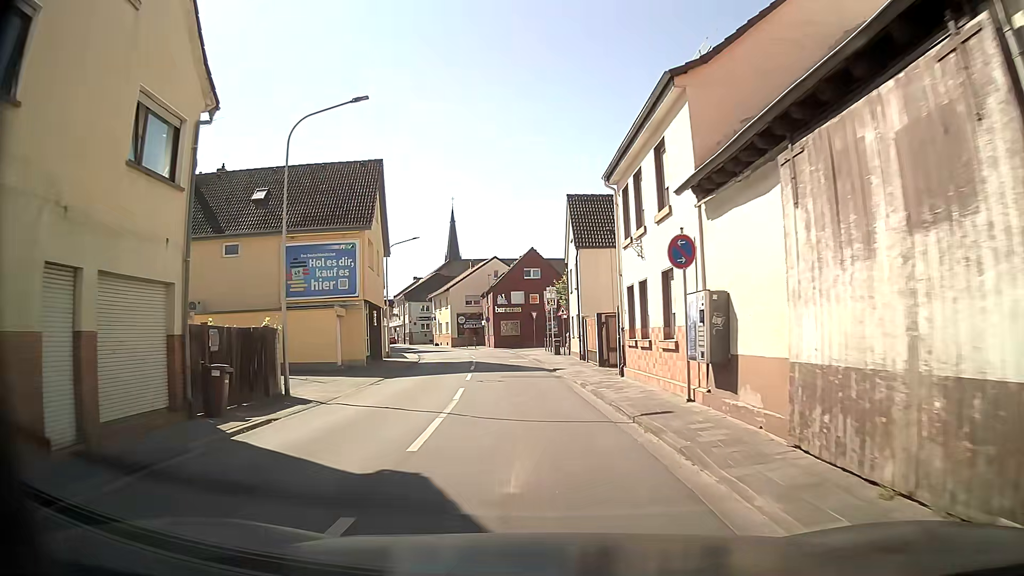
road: tertiary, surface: asphalt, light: Day
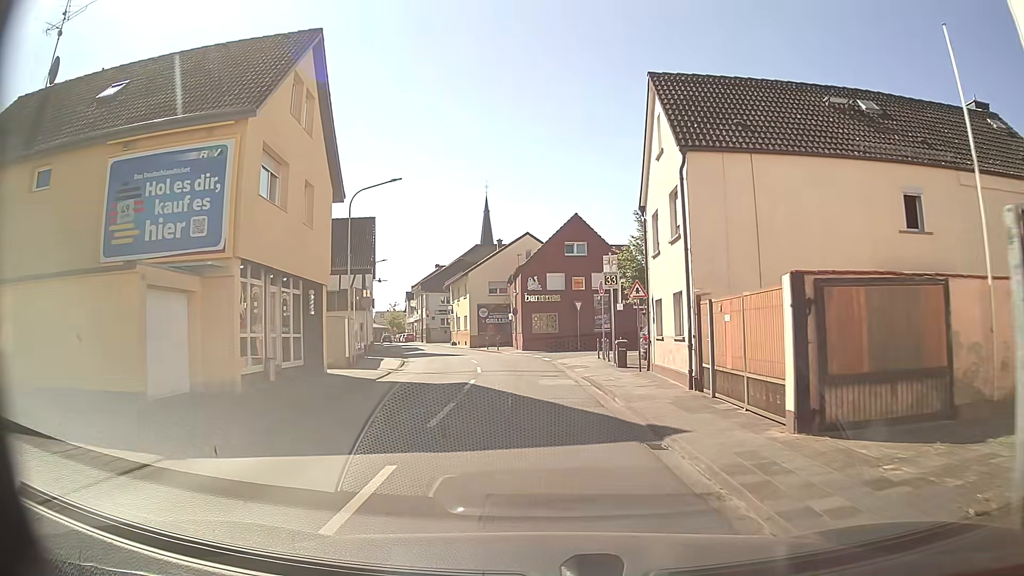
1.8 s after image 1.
(-0.5, +16.3) m; -4°
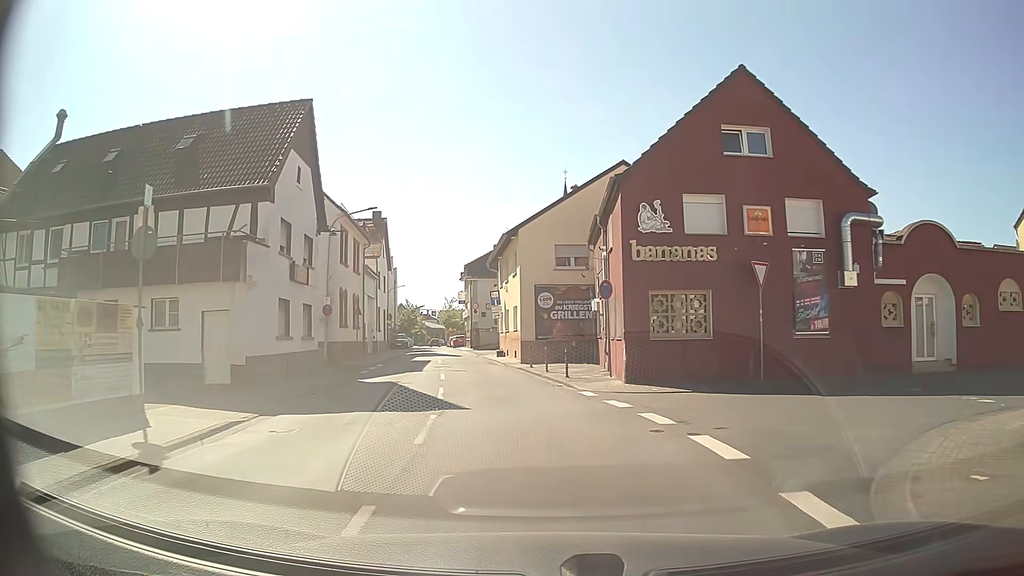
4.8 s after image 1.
(-0.7, +25.8) m; -6°
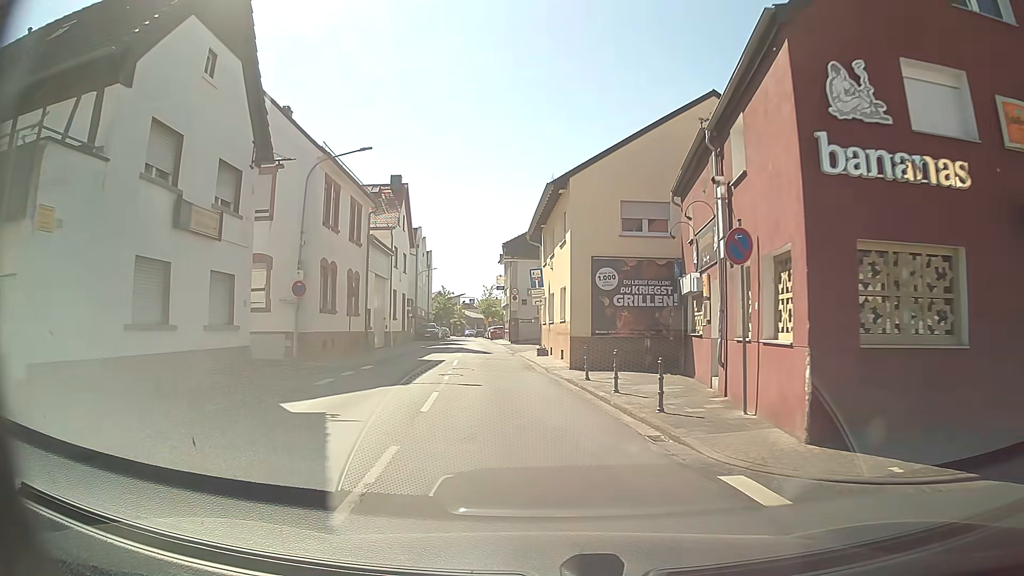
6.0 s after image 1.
(-0.4, +9.7) m; -4°
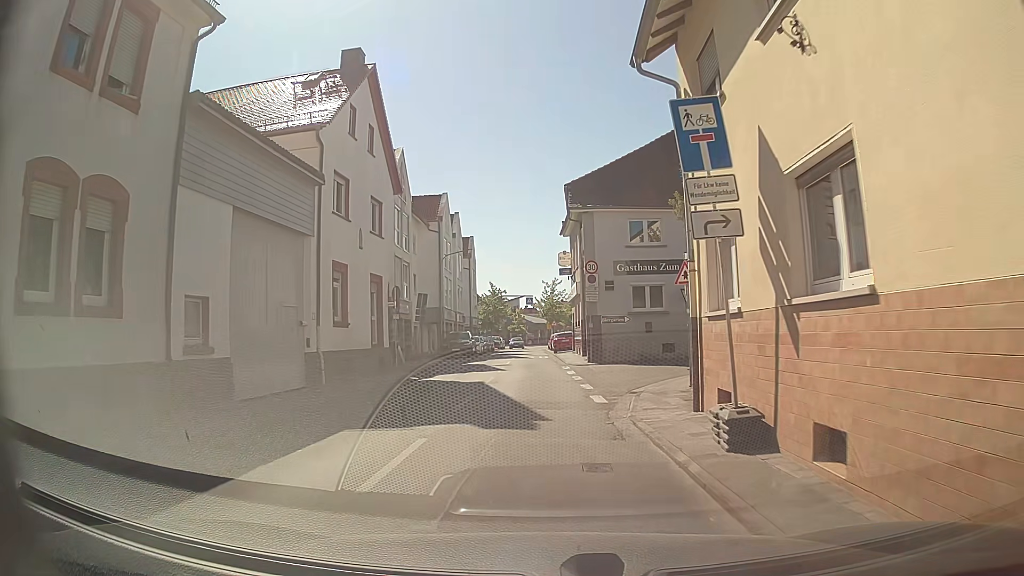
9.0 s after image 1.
(-1.3, +23.1) m; -5°
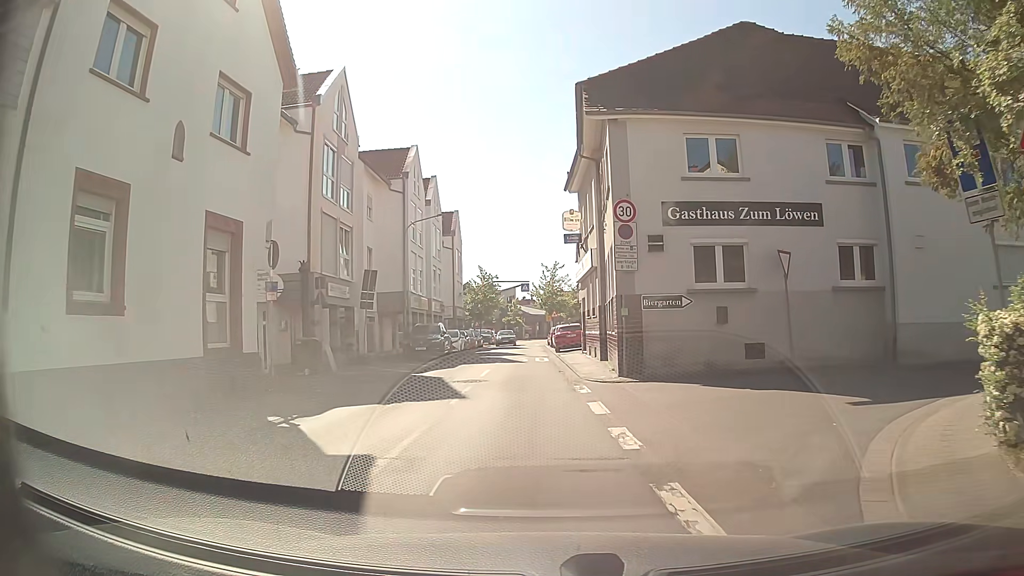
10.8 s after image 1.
(-0.1, +11.8) m; -1°
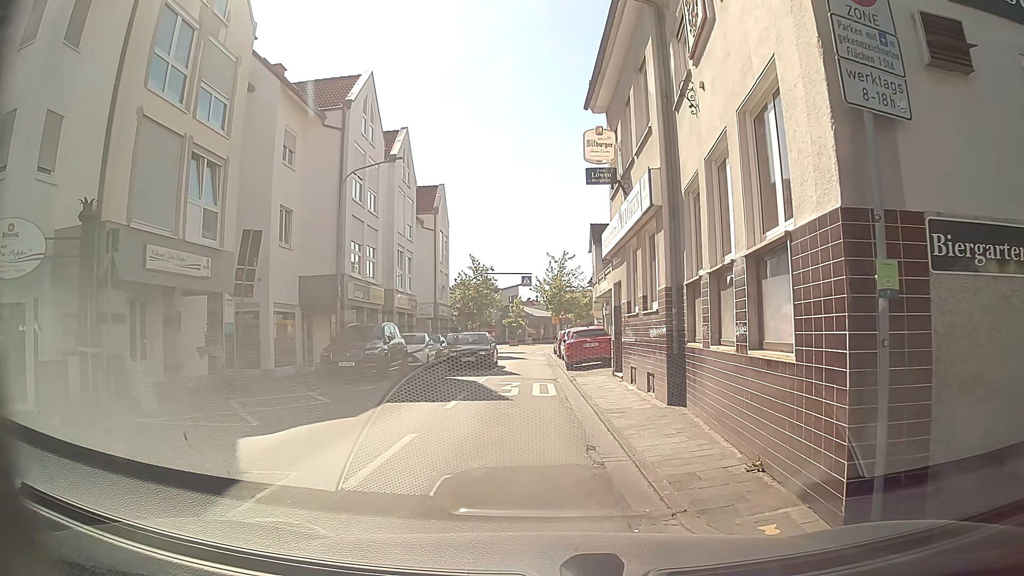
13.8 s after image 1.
(+0.2, +12.0) m; -2°
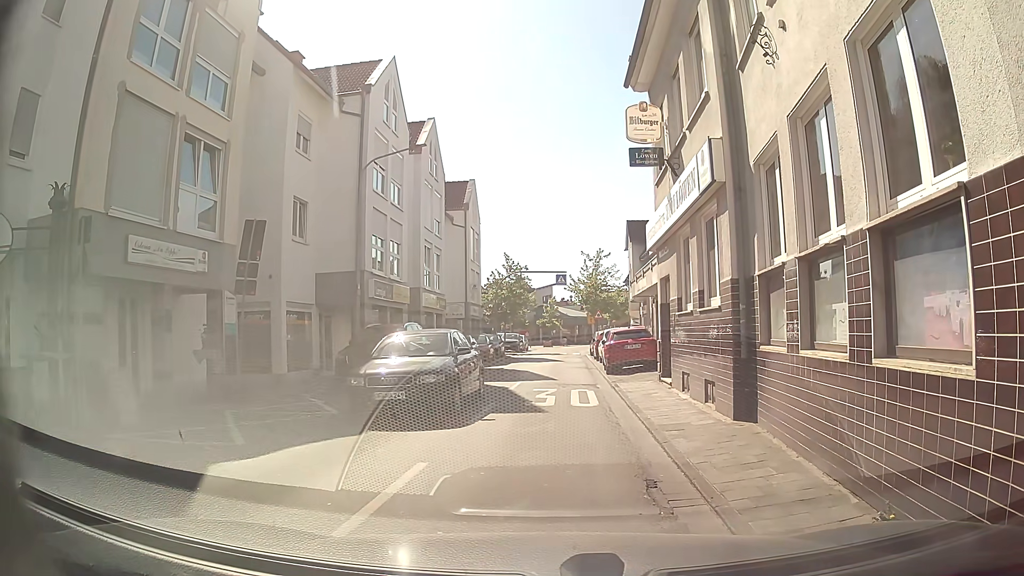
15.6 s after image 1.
(0.0, +1.7) m; -1°
